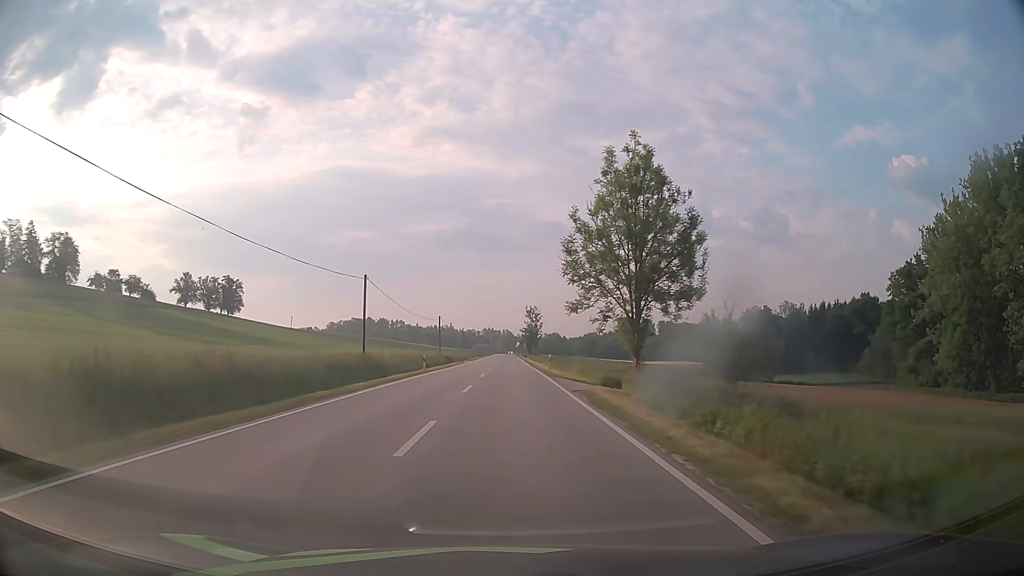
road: secondary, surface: asphalt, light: Day
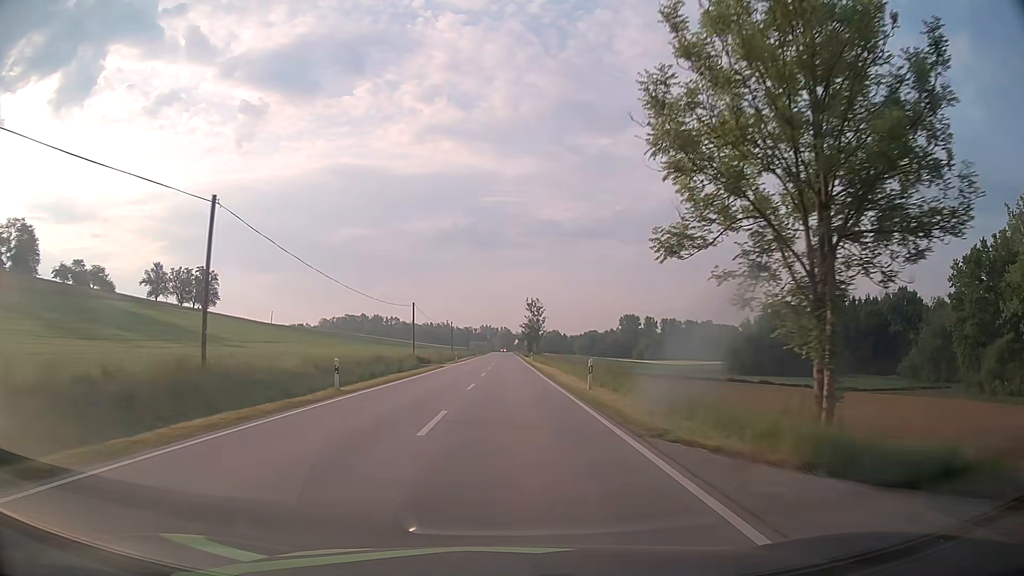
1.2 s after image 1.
(0.0, +22.1) m; 0°
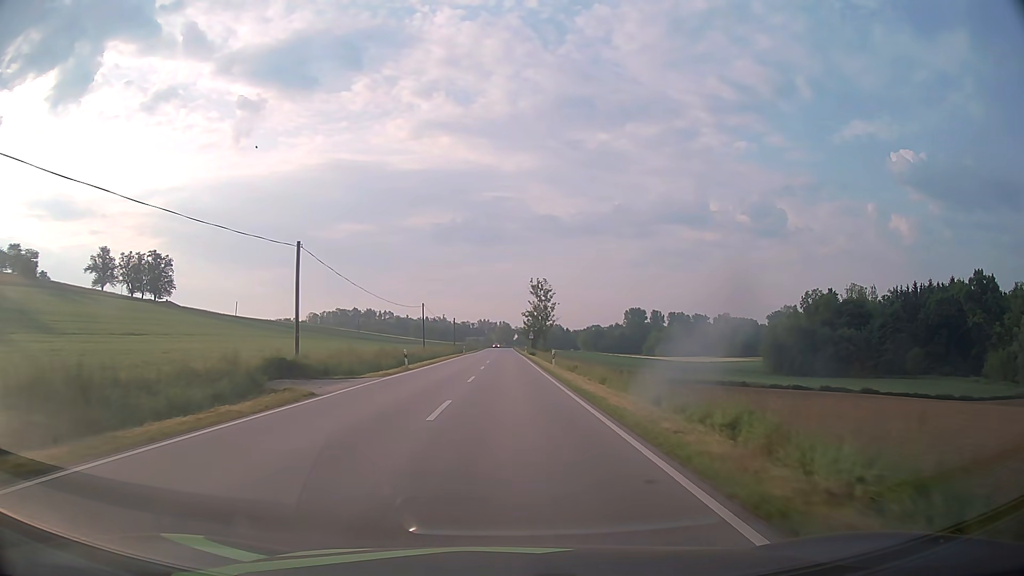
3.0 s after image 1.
(+0.2, +34.8) m; 0°
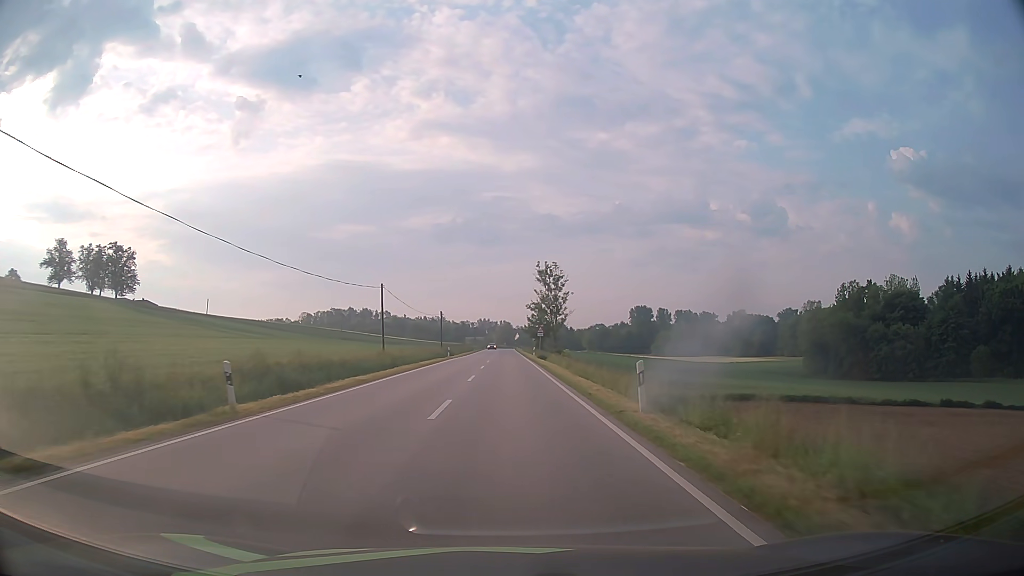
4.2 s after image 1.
(0.0, +23.9) m; 0°
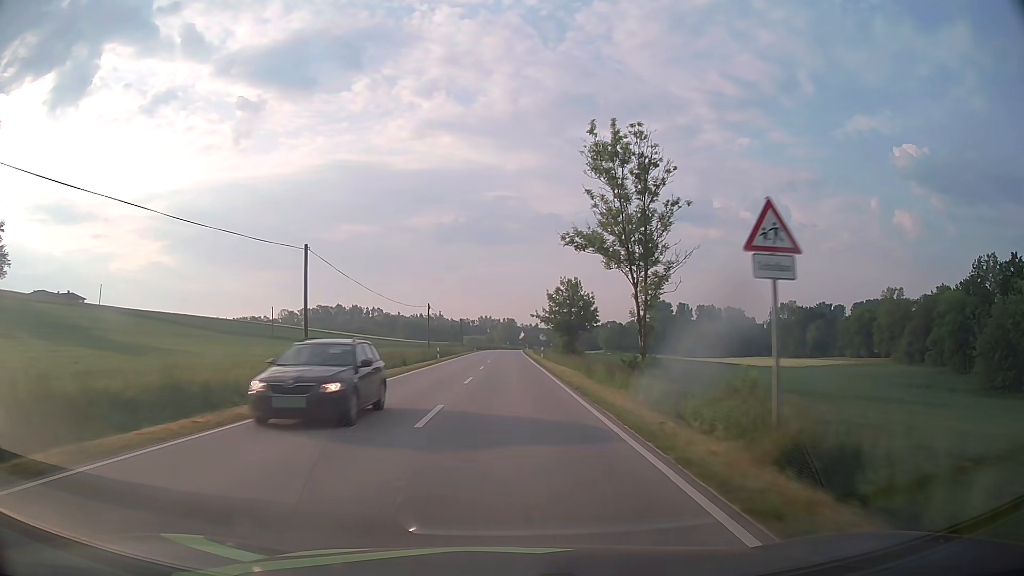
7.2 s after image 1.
(-0.1, +61.4) m; 0°
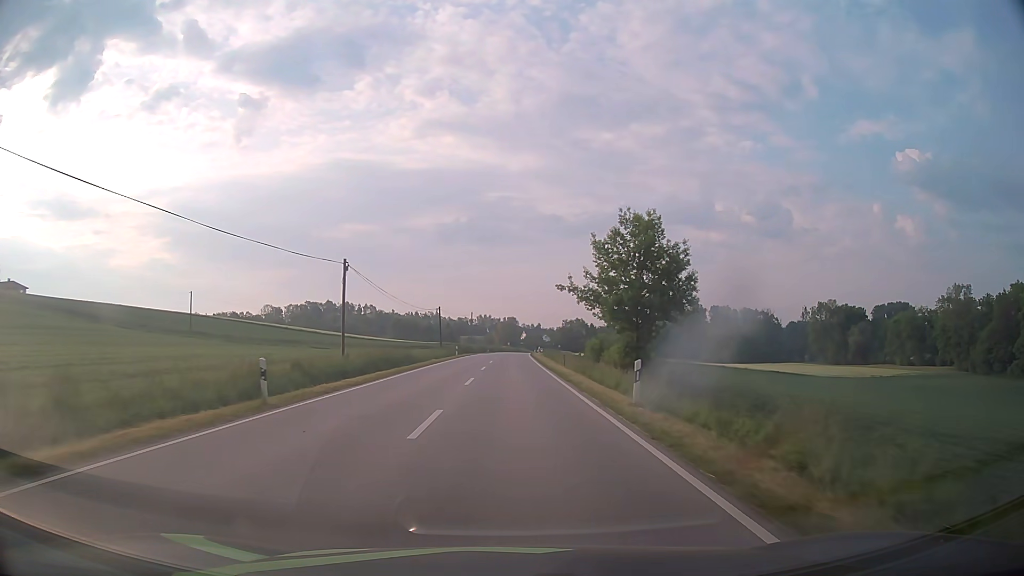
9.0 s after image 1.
(-0.1, +37.7) m; 0°
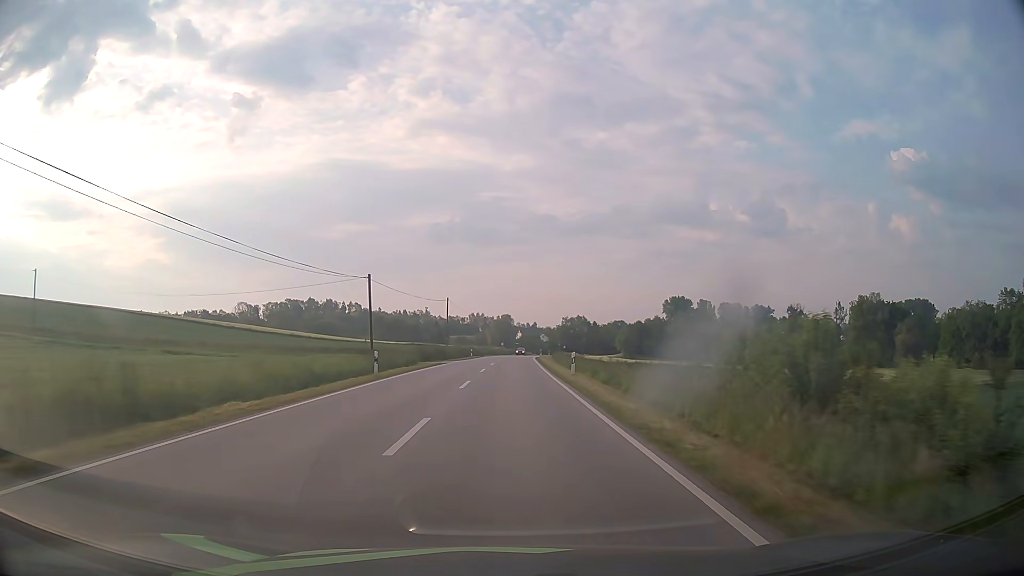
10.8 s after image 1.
(0.0, +37.4) m; 0°
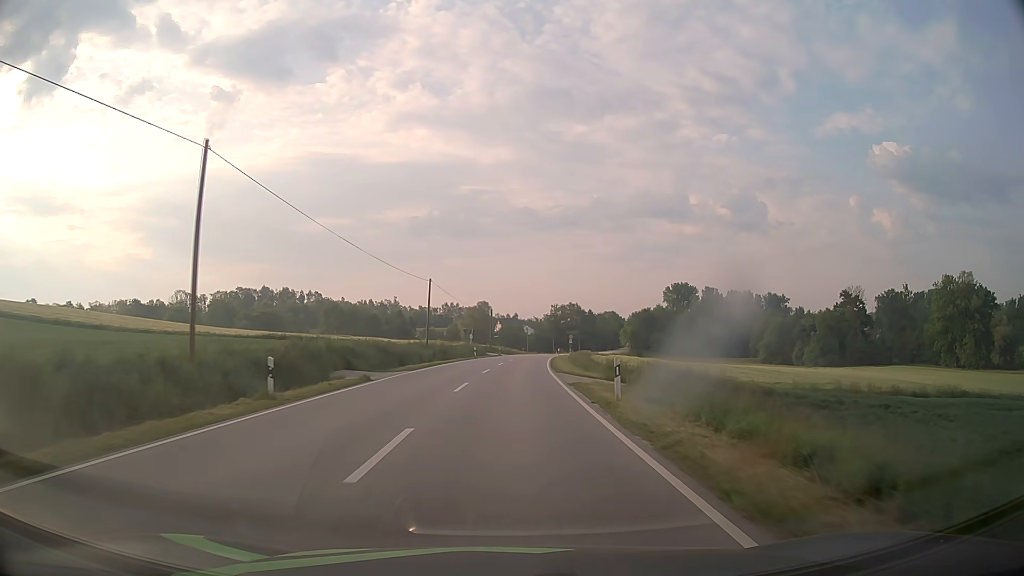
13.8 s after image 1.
(+0.8, +61.6) m; +2°
(0, +10) (0, +20) (0, +30) (+1, +40) (+1, +50) (+2, +60) (+2, +70) (+3, +80) (+4, +90) (+6, +100) m
